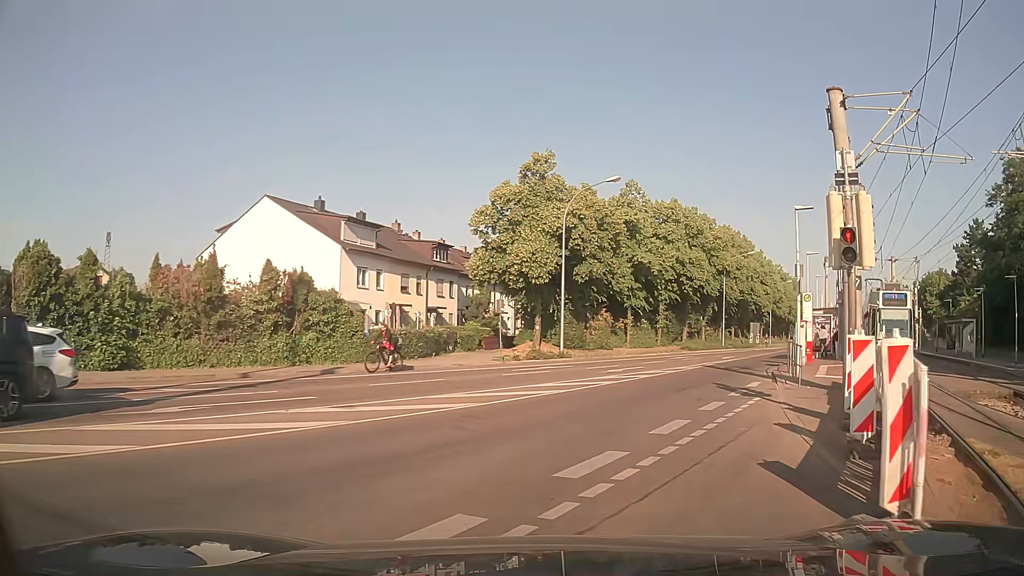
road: tertiary_link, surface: asphalt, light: Day
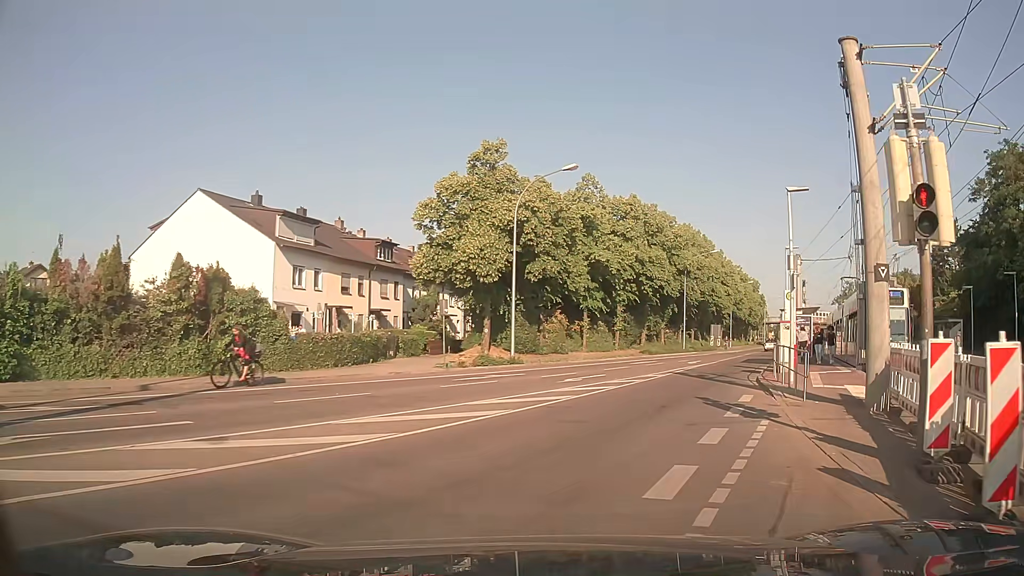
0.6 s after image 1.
(+0.1, +3.4) m; +4°
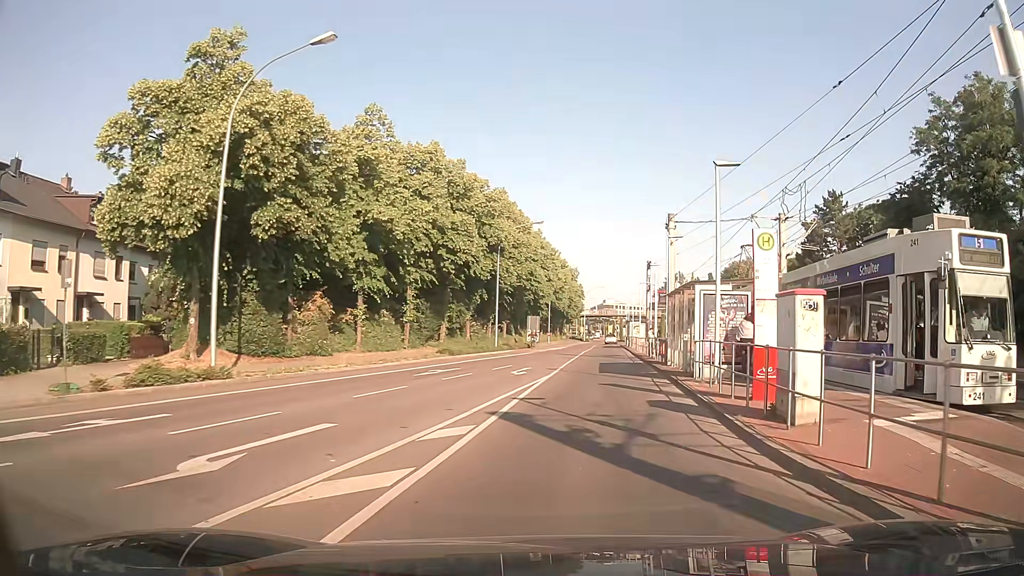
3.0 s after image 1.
(+2.1, +14.9) m; +16°
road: tertiary
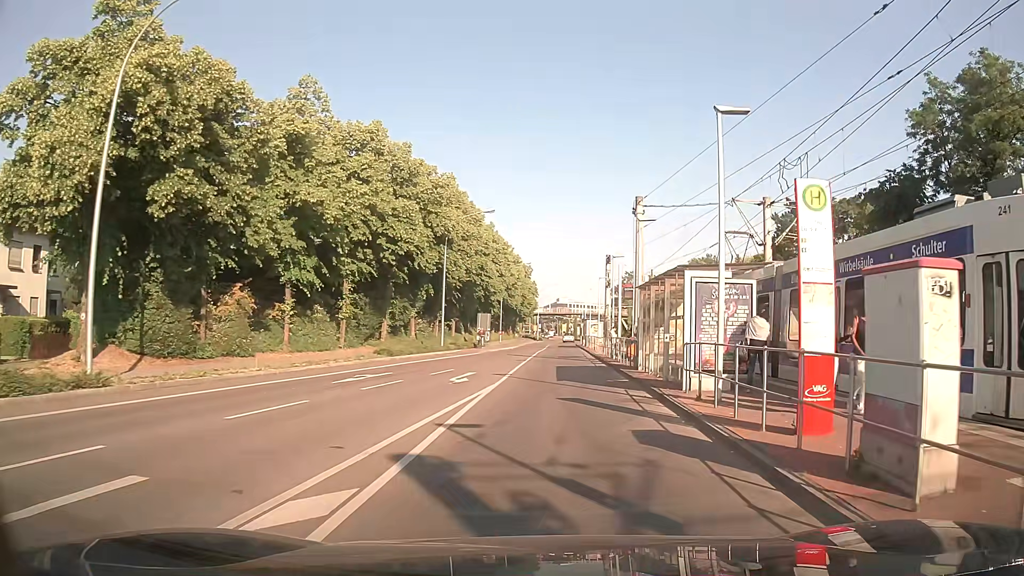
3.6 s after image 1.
(+0.1, +4.2) m; +4°
